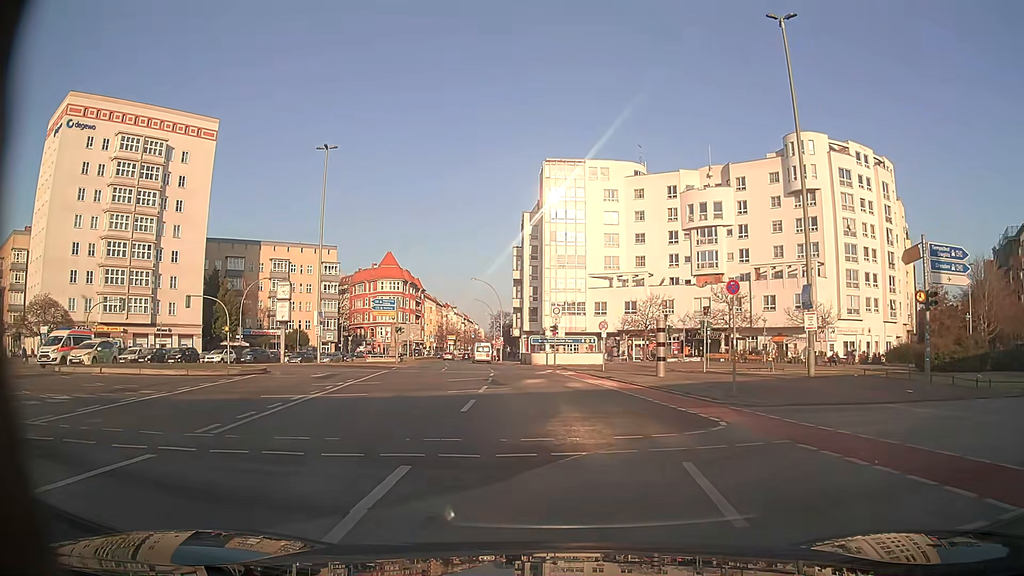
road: tertiary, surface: asphalt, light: Day
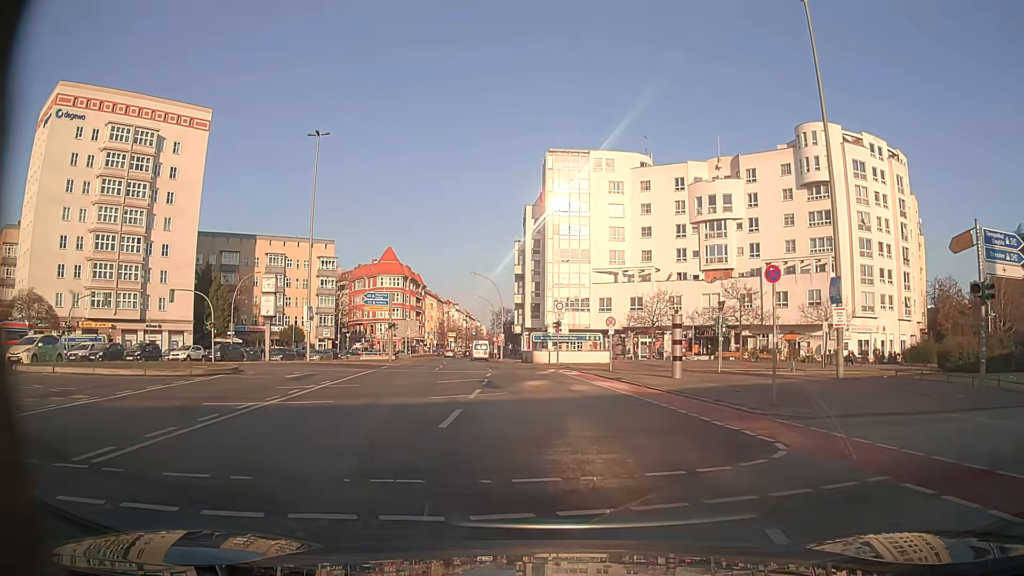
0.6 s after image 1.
(+0.1, +3.2) m; 0°
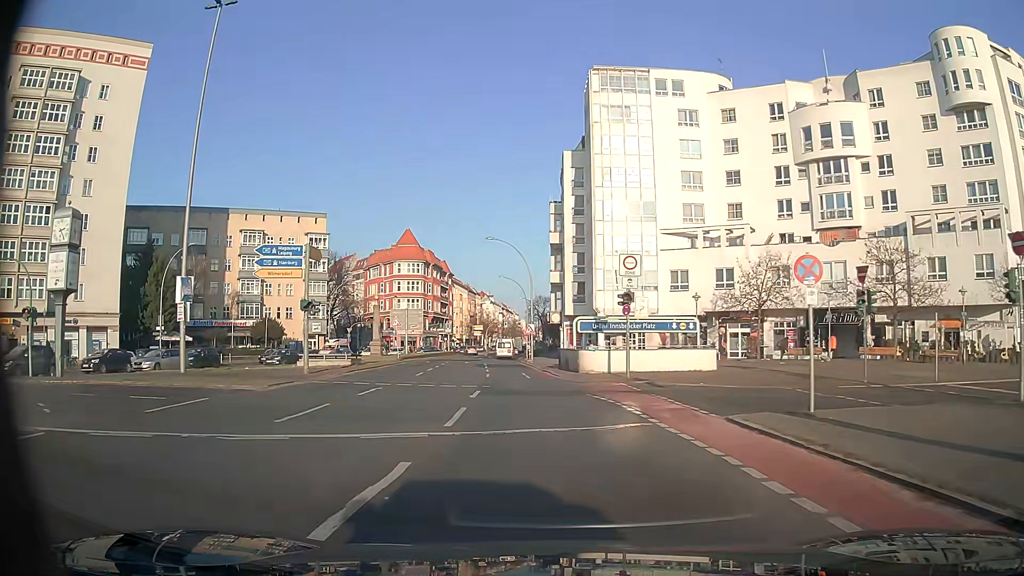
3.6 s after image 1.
(-0.4, +24.8) m; -3°
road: secondary
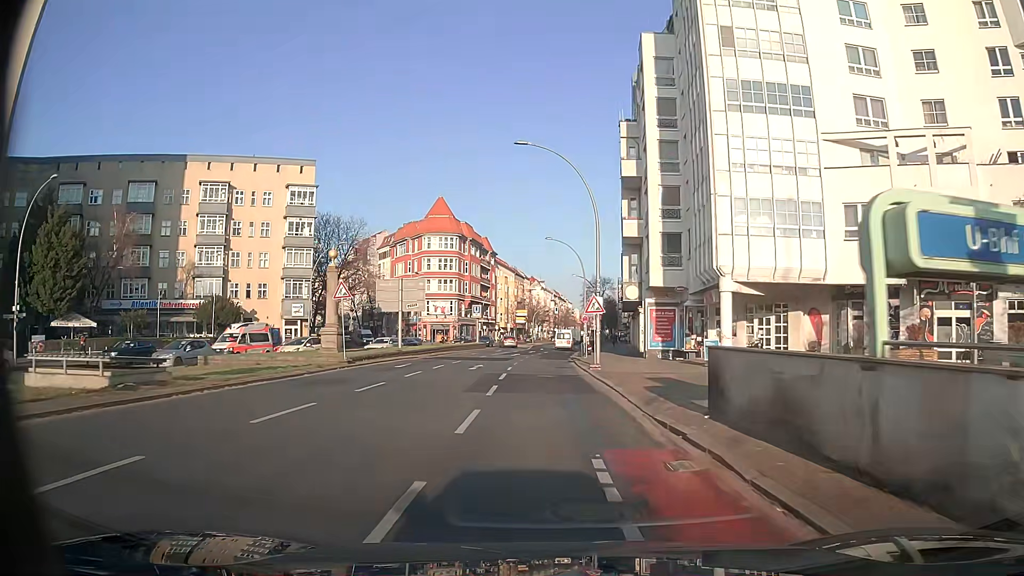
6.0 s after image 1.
(-1.1, +25.7) m; -5°
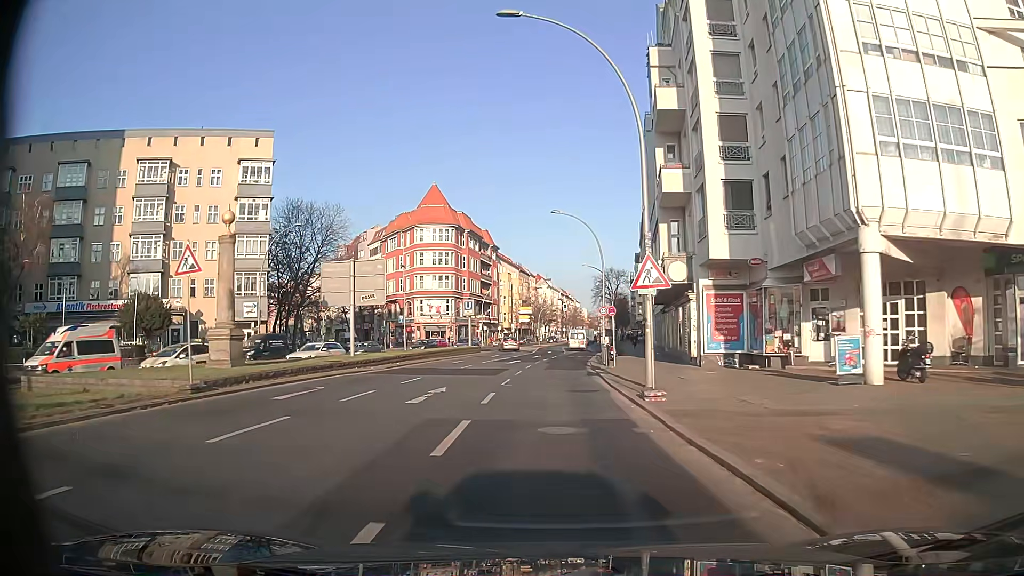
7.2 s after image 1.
(-0.1, +13.5) m; -1°
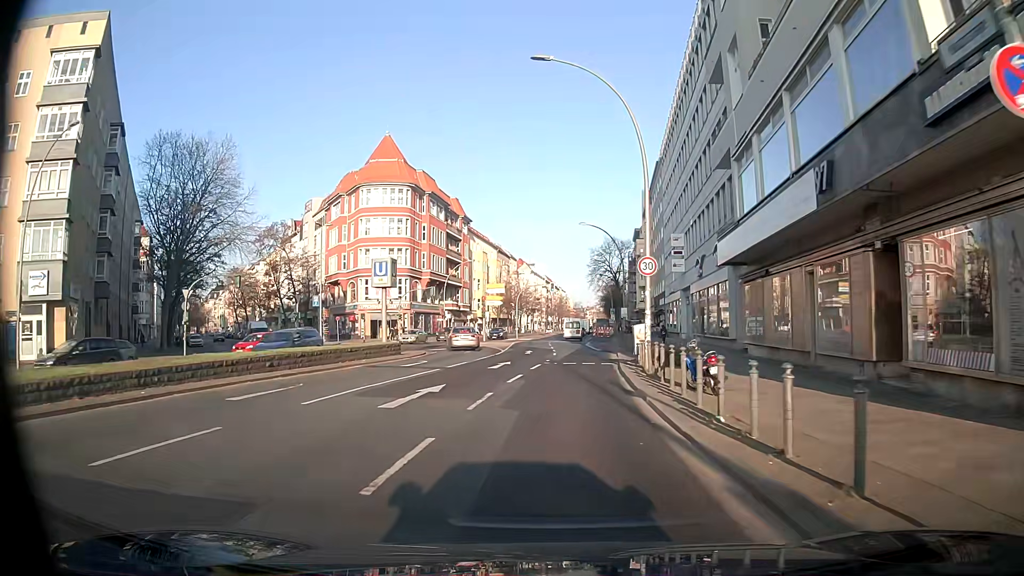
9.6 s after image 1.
(+0.5, +26.3) m; 0°
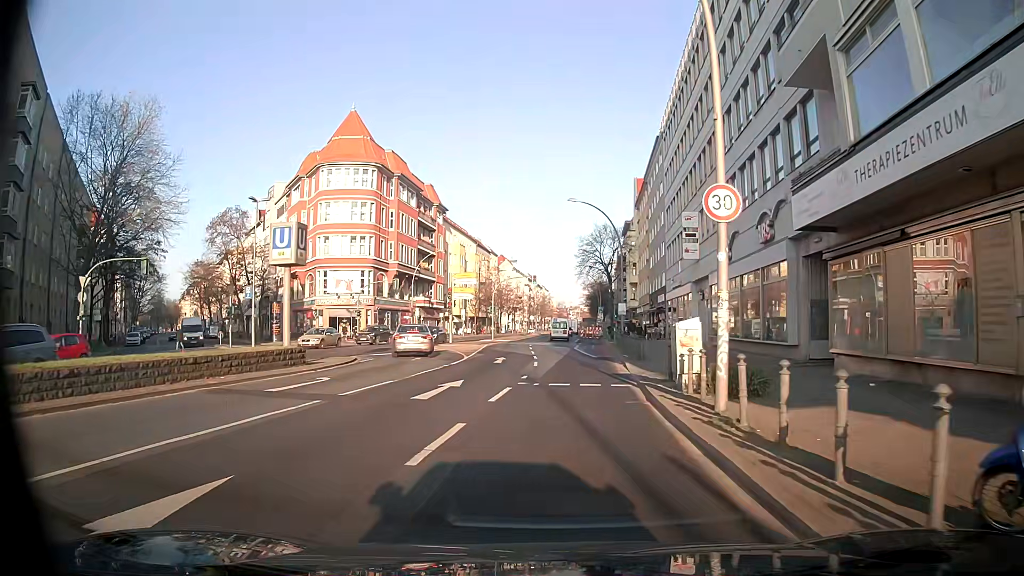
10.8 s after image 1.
(+0.5, +10.5) m; +4°
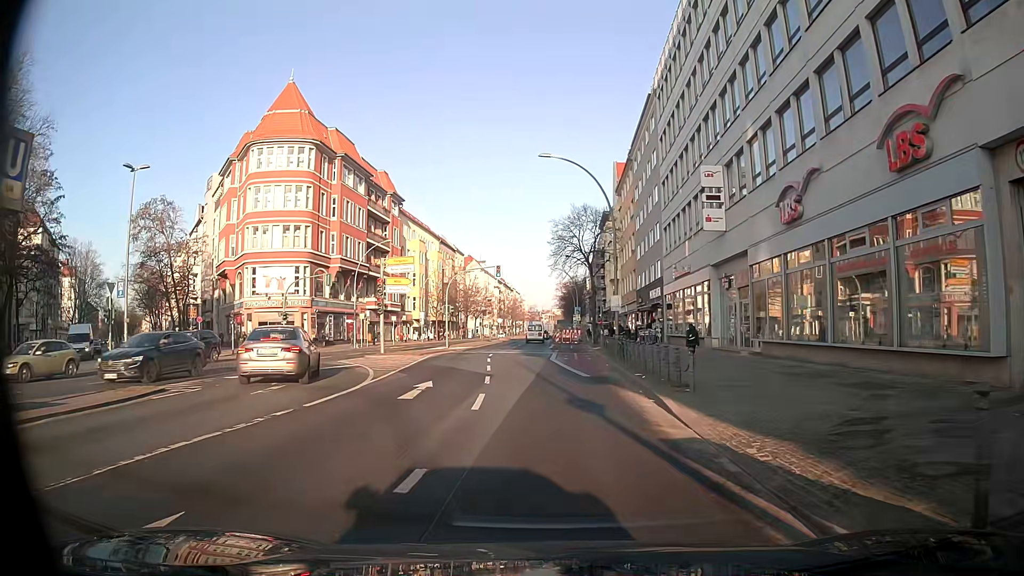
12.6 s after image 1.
(+0.1, +12.9) m; +1°
(0, +10) (0, +20) (-1, +30) (-1, +40) (-1, +50) (-1, +60) (0, +70) (0, +80) (0, +90) (0, +100) m
